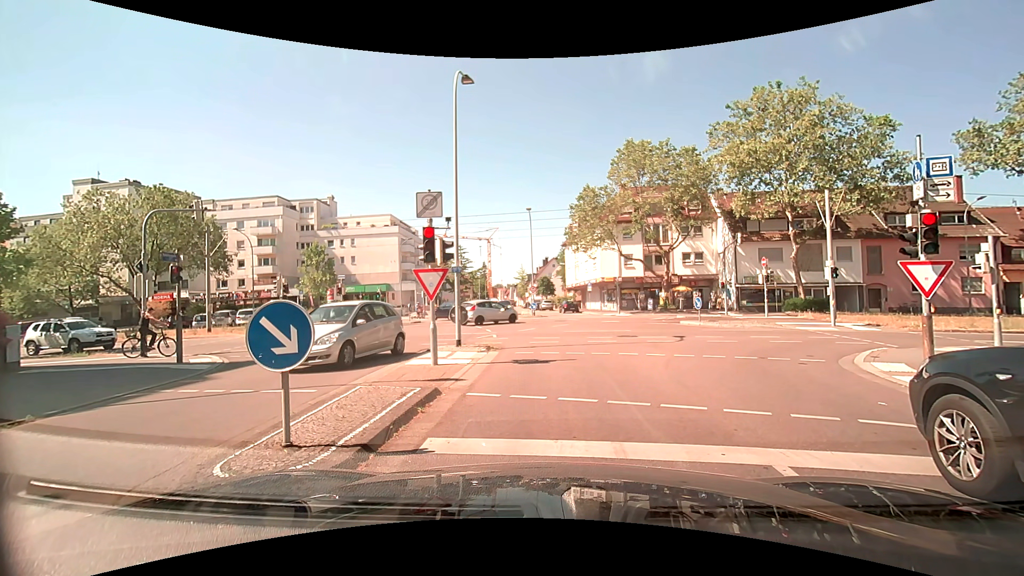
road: residential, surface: asphalt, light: Day
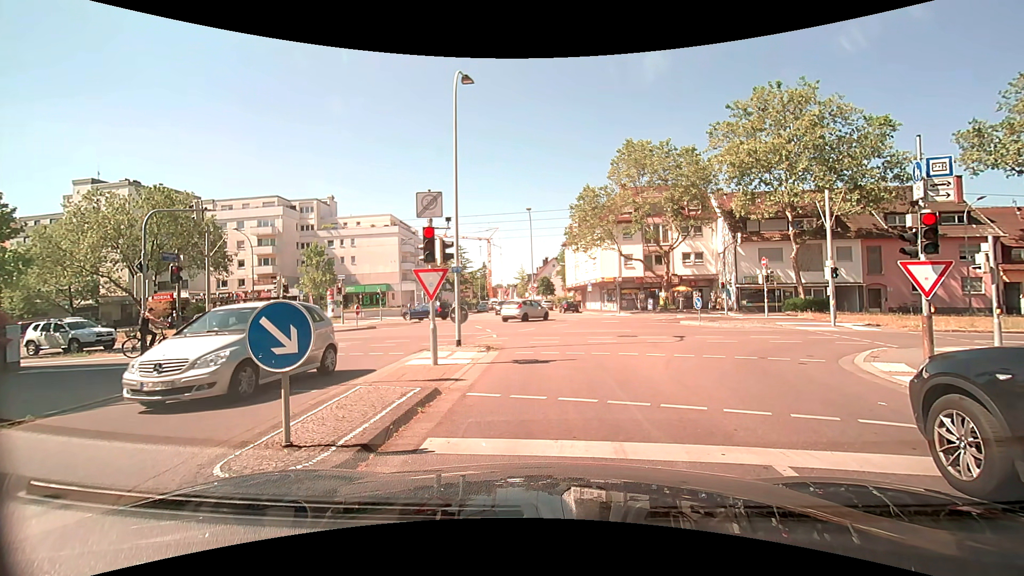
(0.0, 0.0) m; 0°
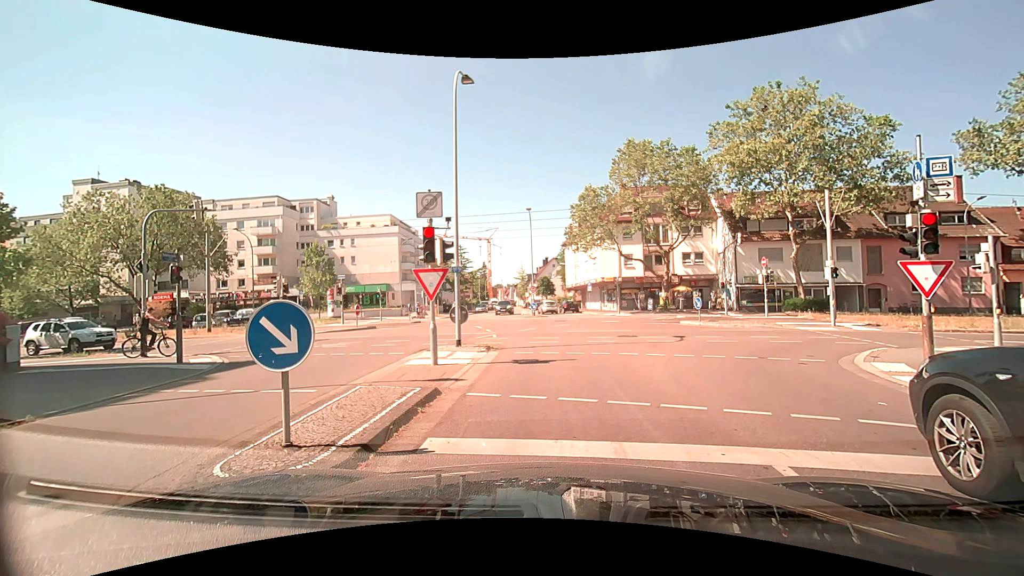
(0.0, 0.0) m; 0°
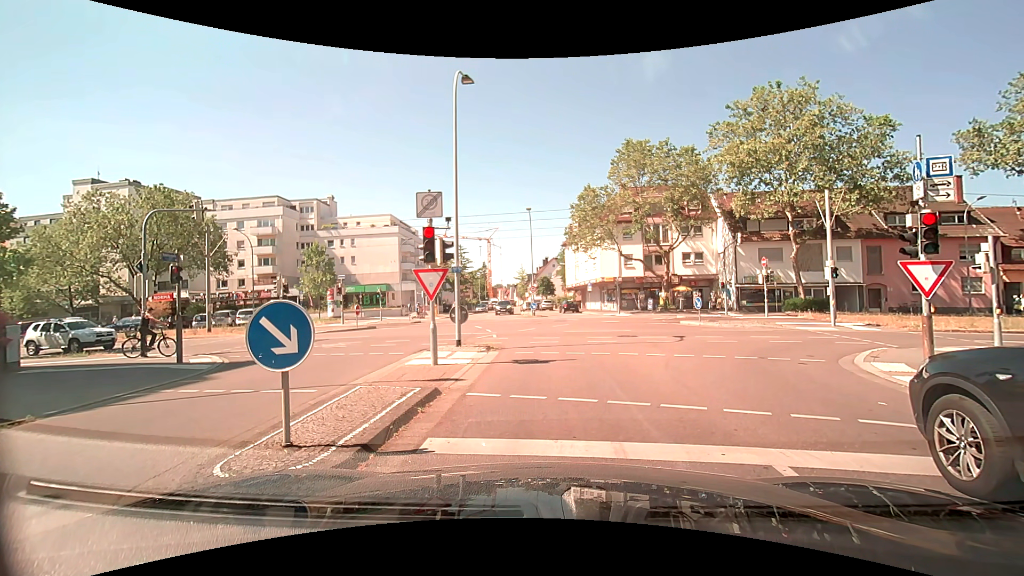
(0.0, 0.0) m; 0°
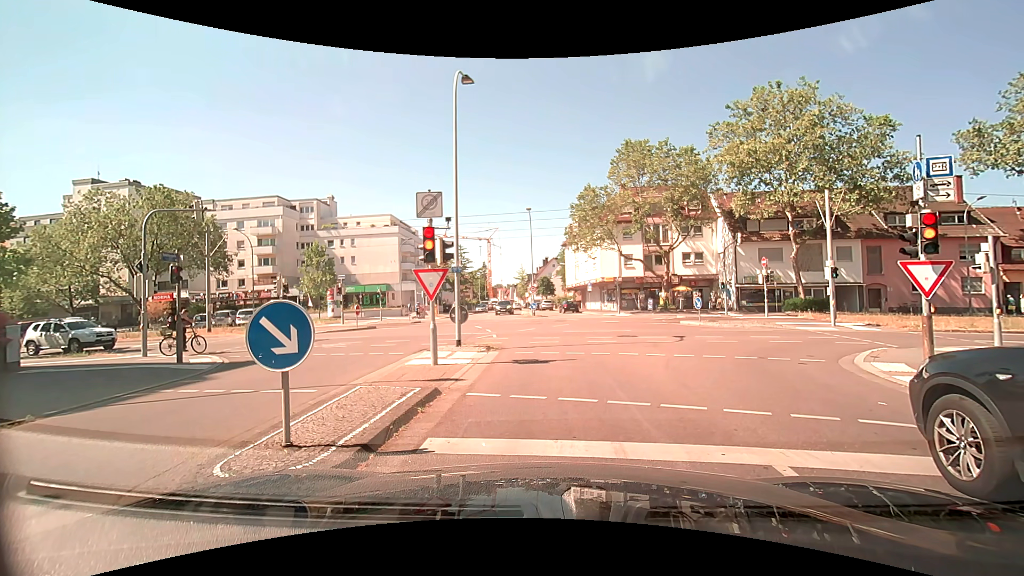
(0.0, 0.0) m; 0°
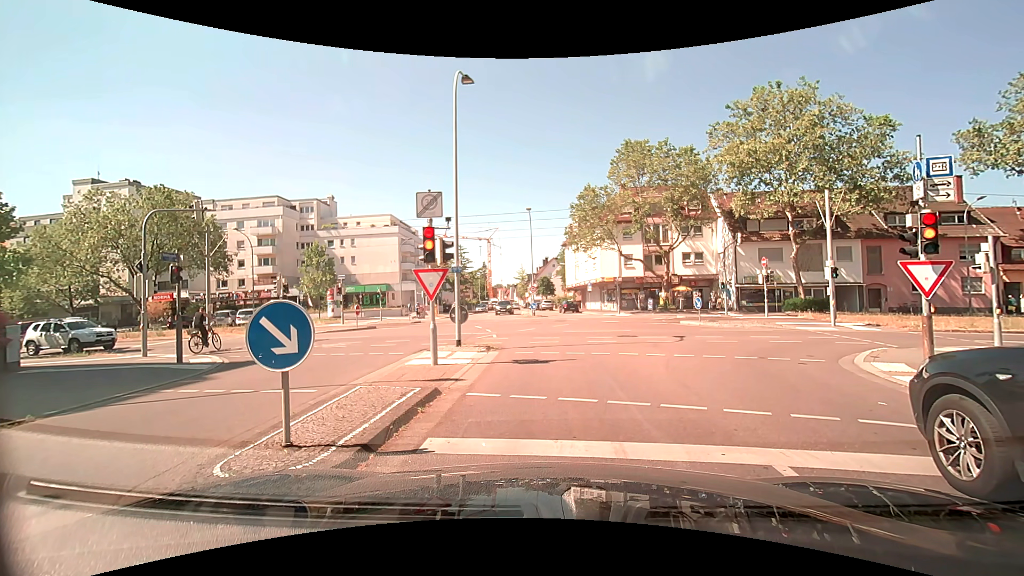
(0.0, 0.0) m; 0°
(0, +10) (+1, +20) (+2, +30) (+2, +40) (+2, +50) (0, +60) (-1, +70) (-3, +80) (-4, +89) (-5, +99) m
